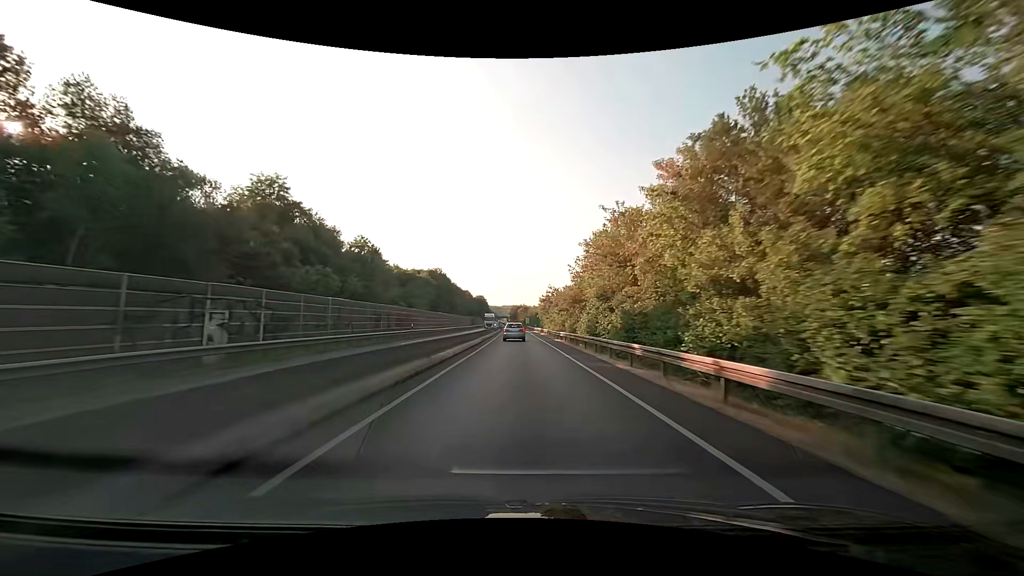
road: trunk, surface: asphalt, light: Day
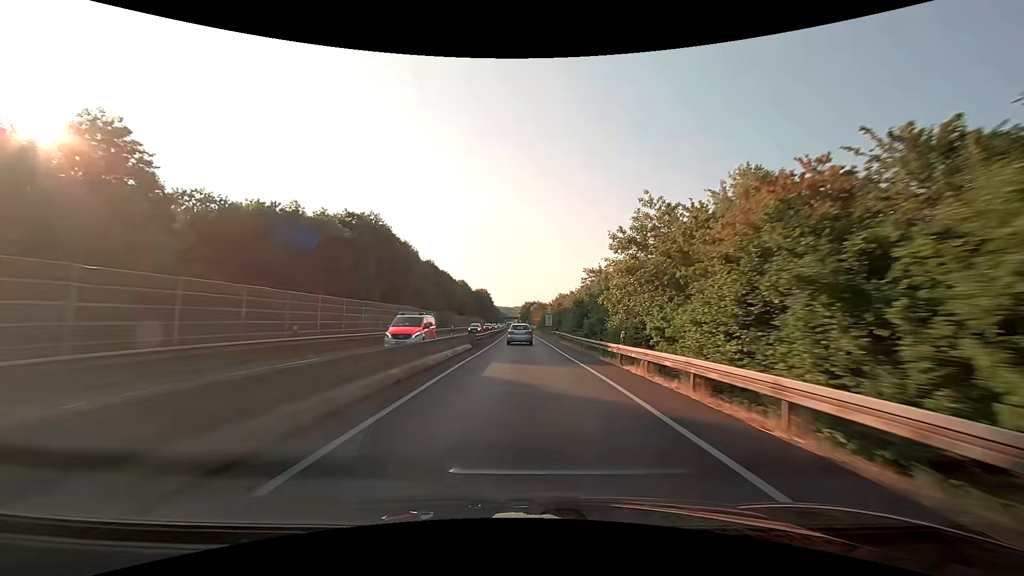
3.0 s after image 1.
(-0.8, +74.1) m; -1°
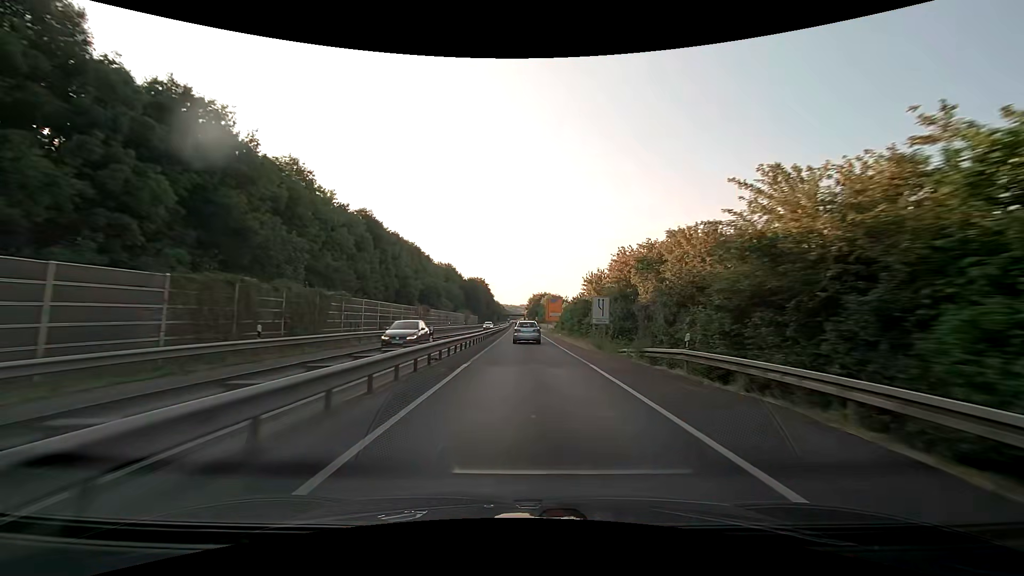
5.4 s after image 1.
(-0.3, +55.7) m; -1°
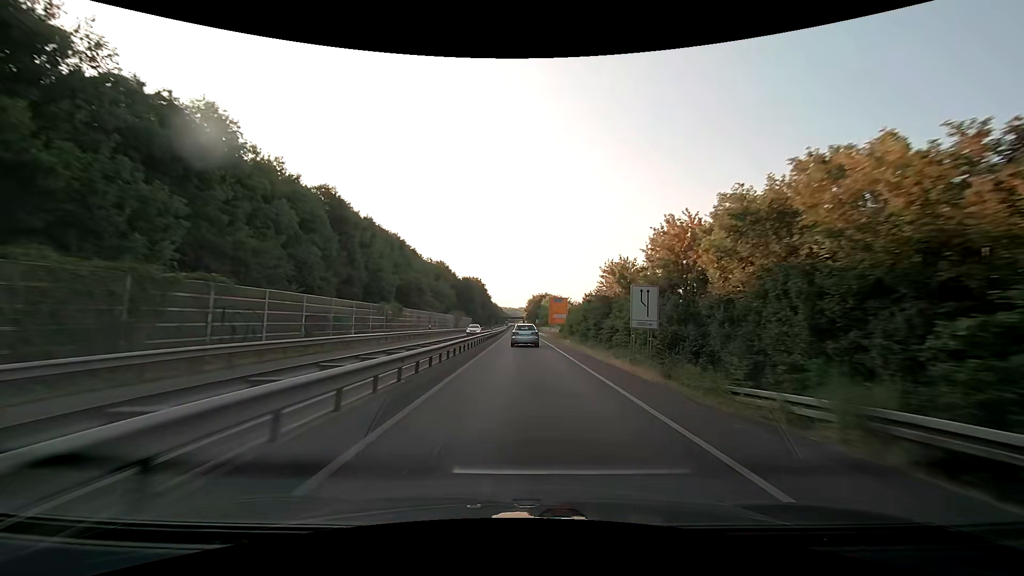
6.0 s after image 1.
(0.0, +13.5) m; 0°
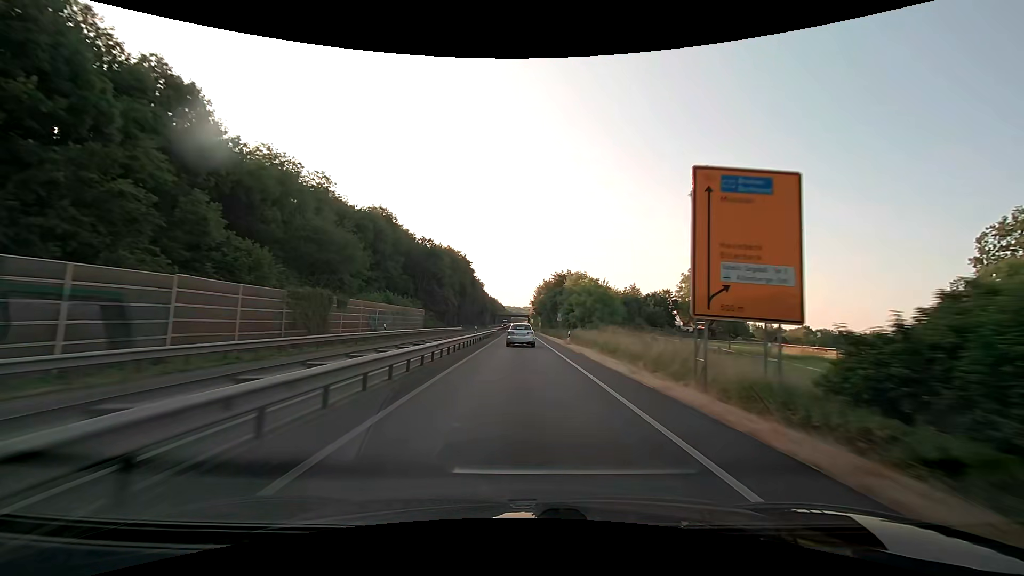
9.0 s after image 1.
(-0.3, +66.2) m; 0°
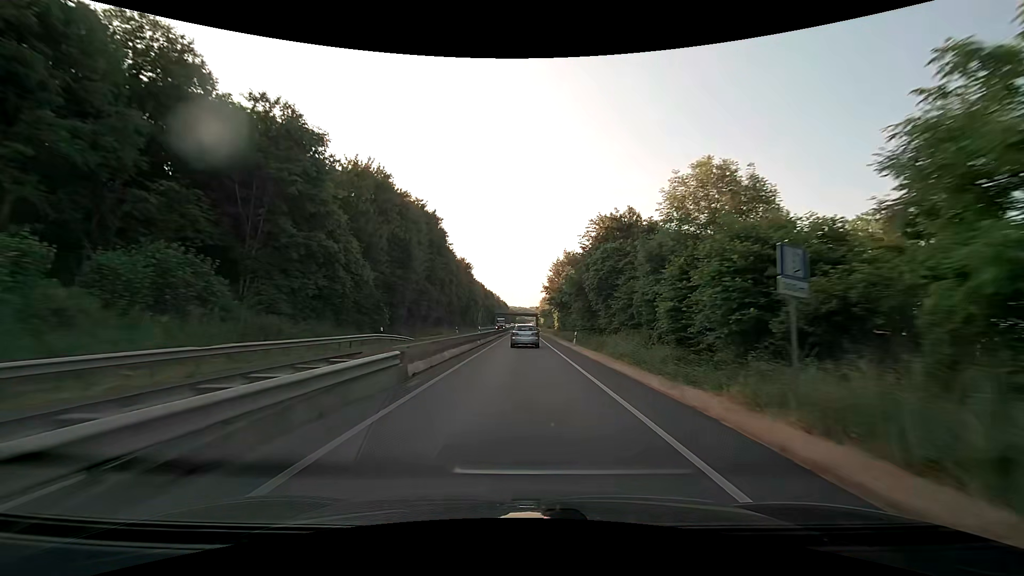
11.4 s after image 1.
(-0.2, +51.9) m; -1°
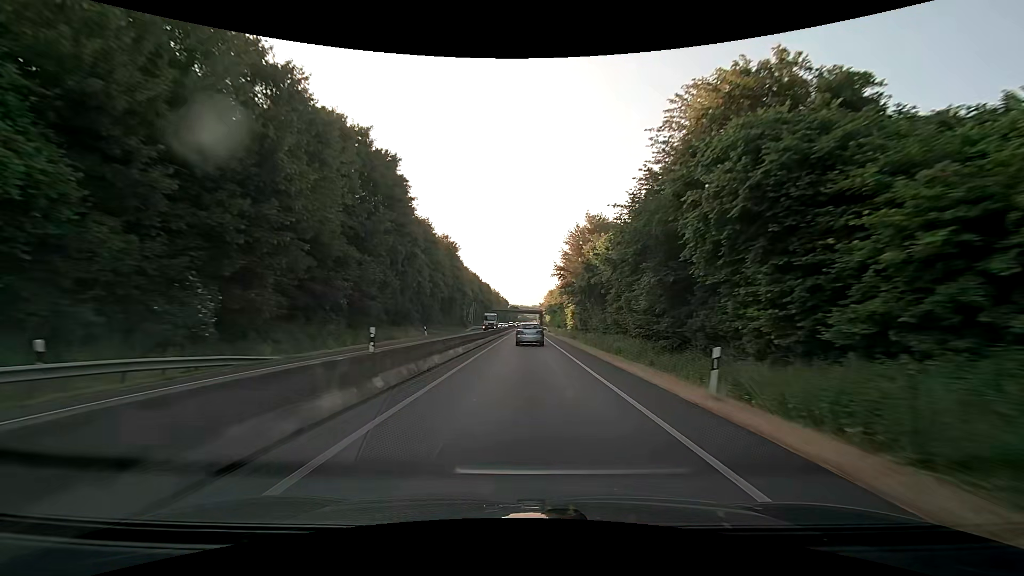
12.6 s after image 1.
(0.0, +25.6) m; 0°
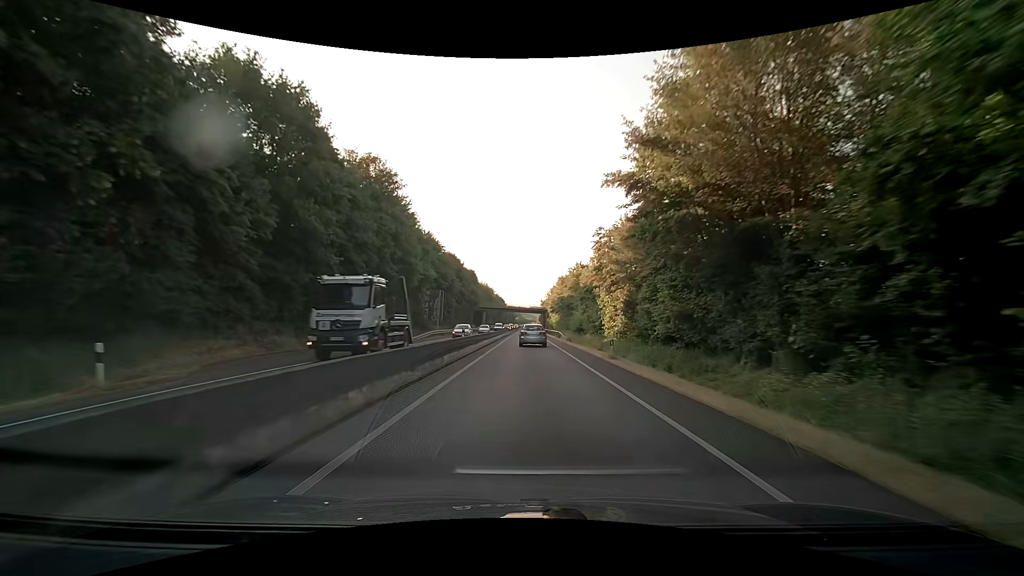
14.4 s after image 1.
(-0.1, +38.1) m; 0°
(0, +10) (0, +20) (0, +30) (0, +40) (0, +50) (+1, +60) (+1, +70) (+1, +80) (+1, +90) (+1, +100) m
